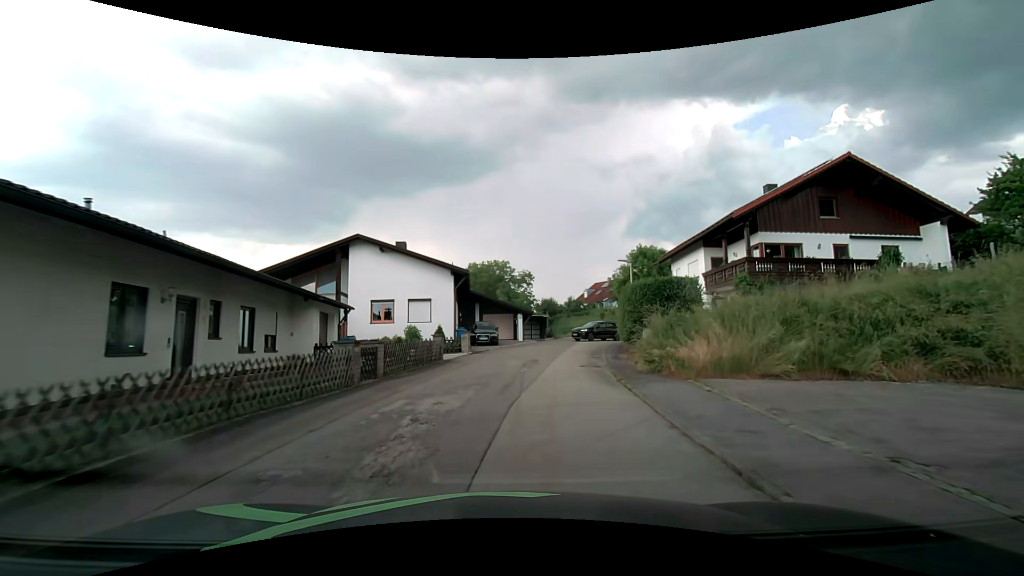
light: Day
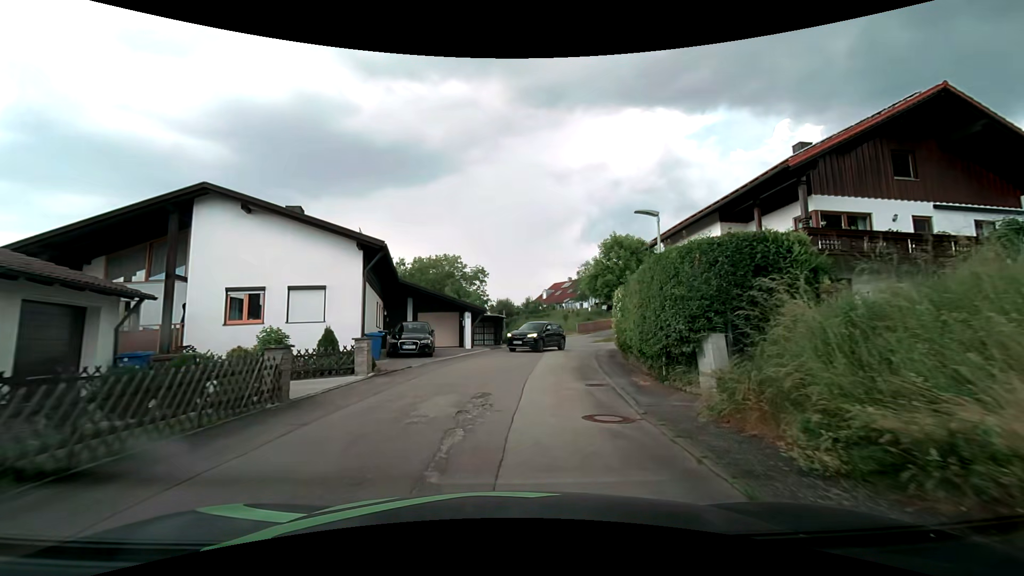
(+0.5, +10.0) m; +5°
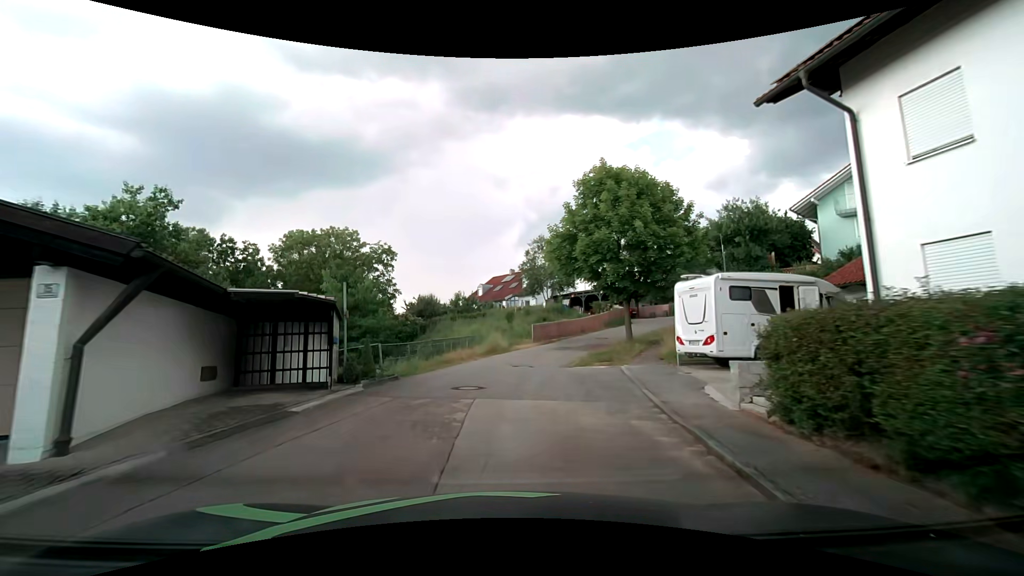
(+2.0, +22.4) m; +8°
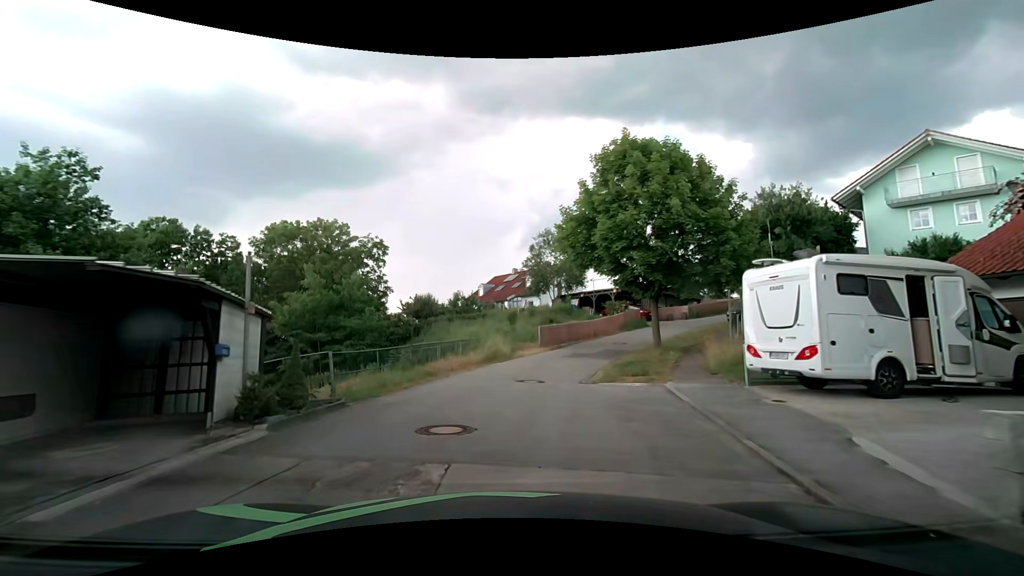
(0.0, +4.5) m; -1°
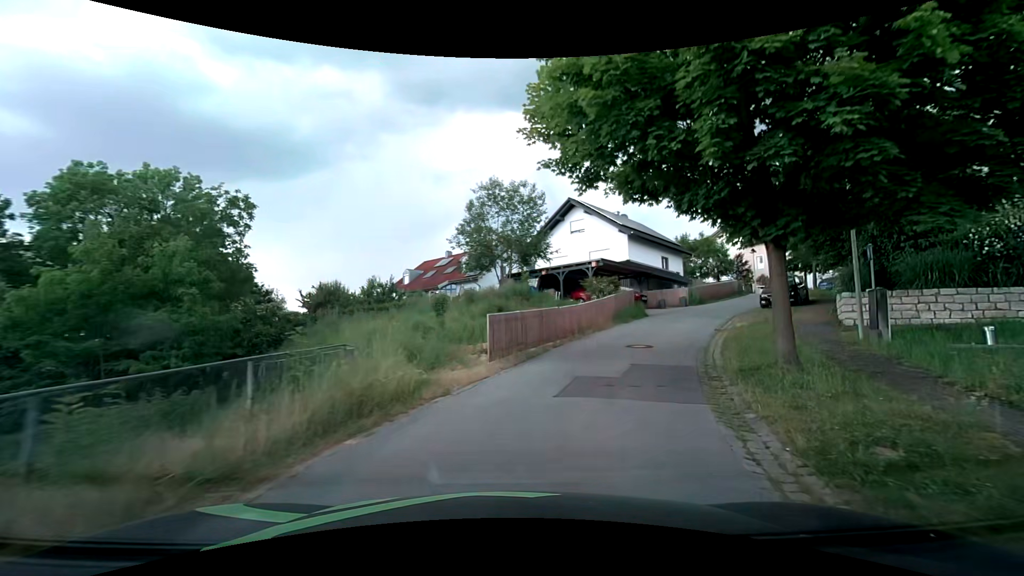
(+0.3, +13.6) m; +8°
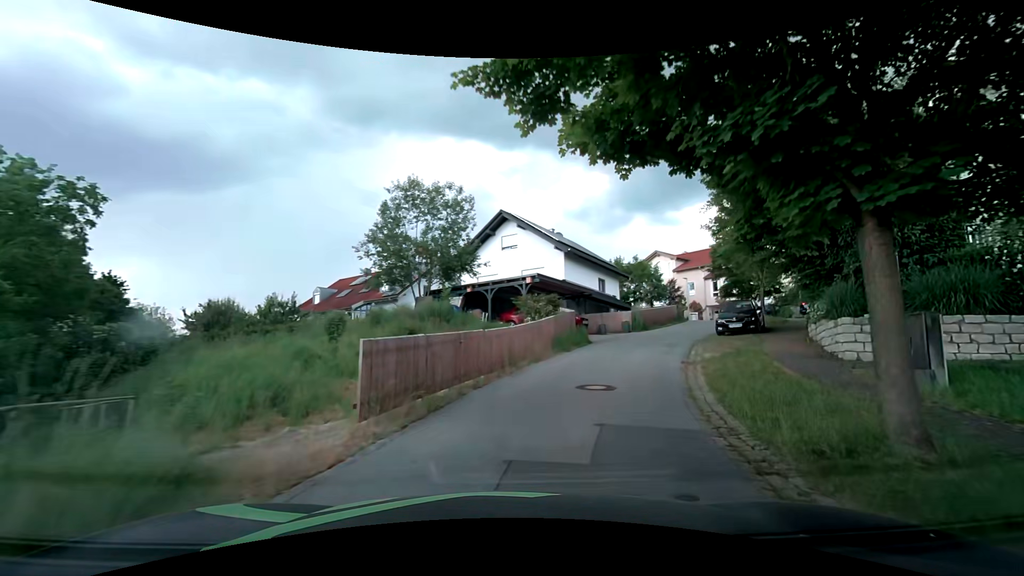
(+0.2, +4.6) m; +6°
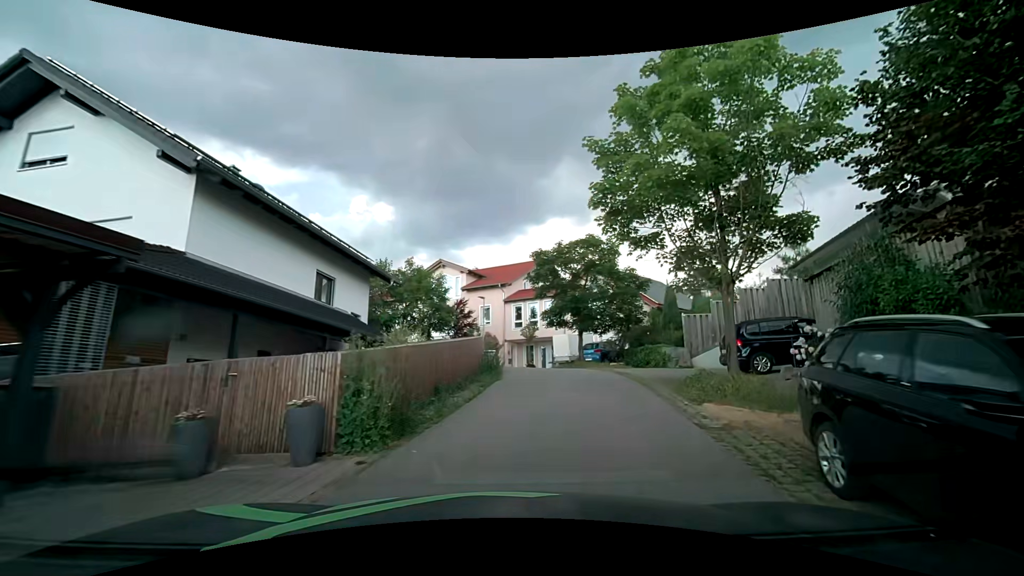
(+5.7, +20.9) m; +27°
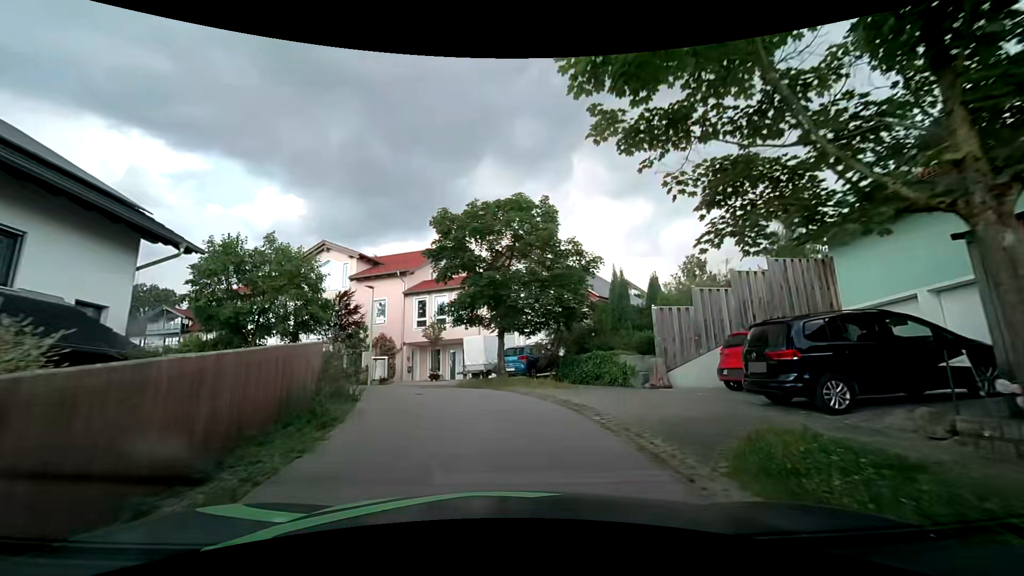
(+0.6, +8.0) m; +10°
(0, +10) (-4, +19) (-12, +24) (-22, +27) (-32, +28) (-42, +29) (-52, +30) (-62, +31) (-72, +32) (-81, +35) m
